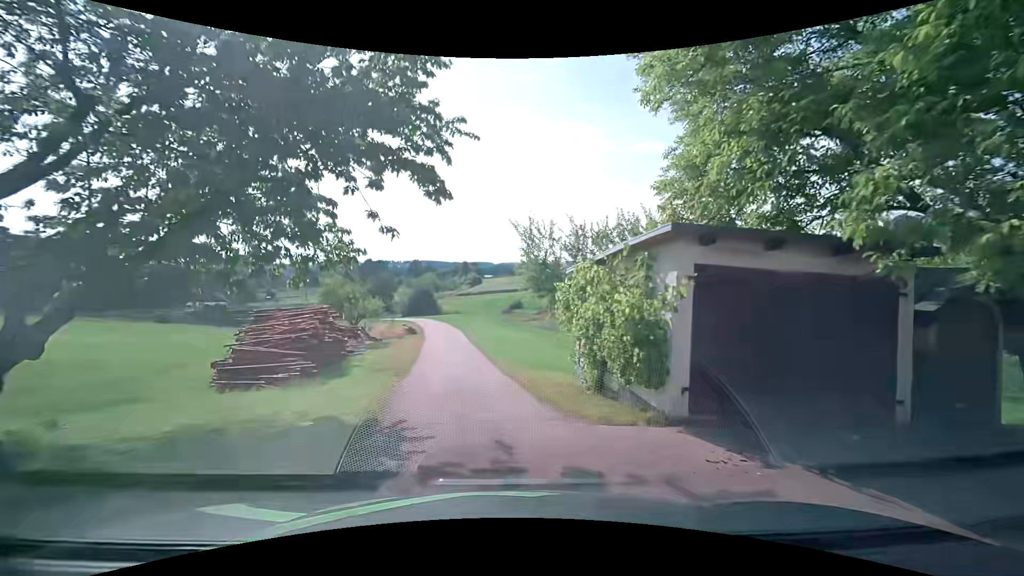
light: Day
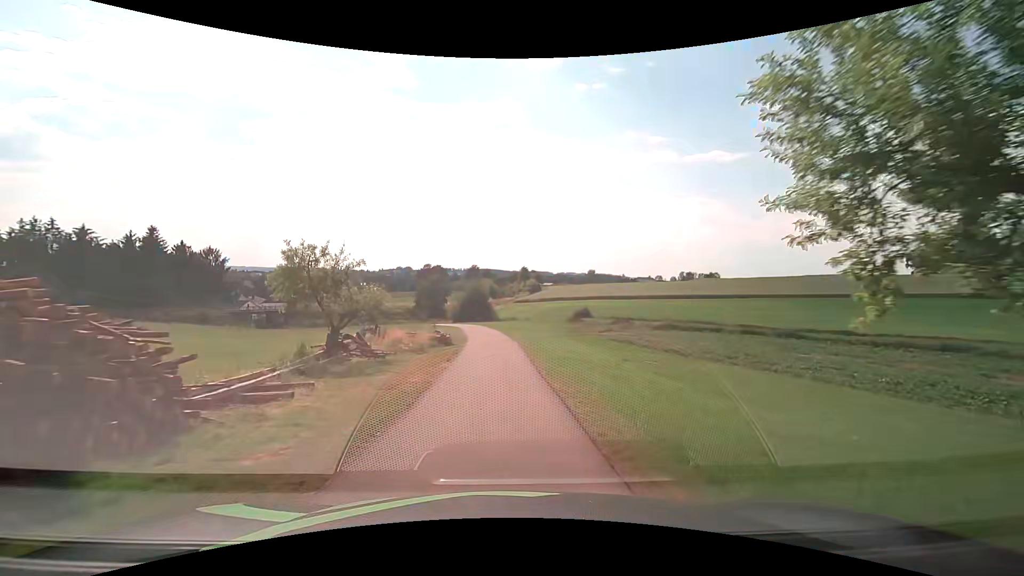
(-0.7, +13.8) m; -6°
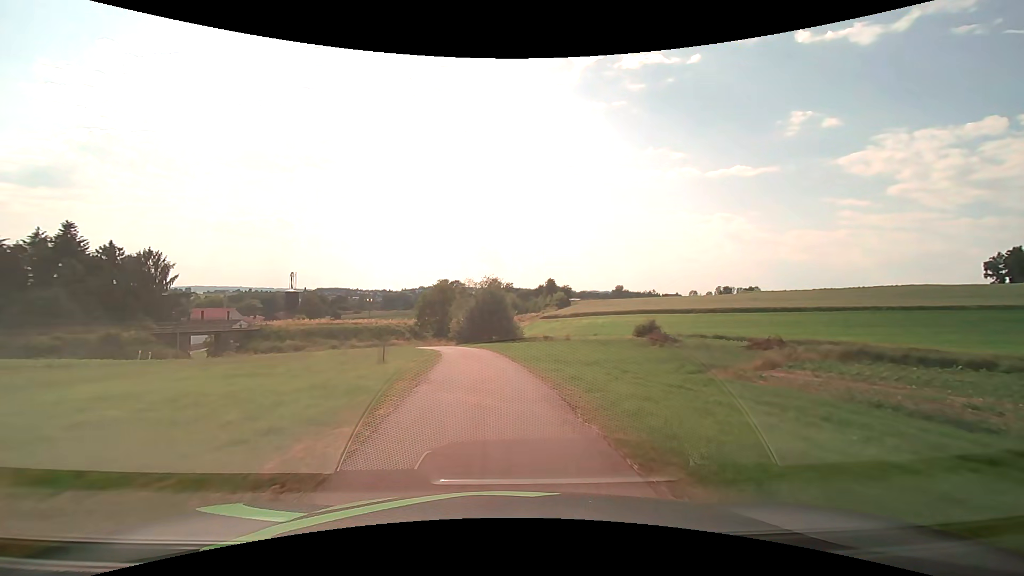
(-0.5, +28.5) m; -3°
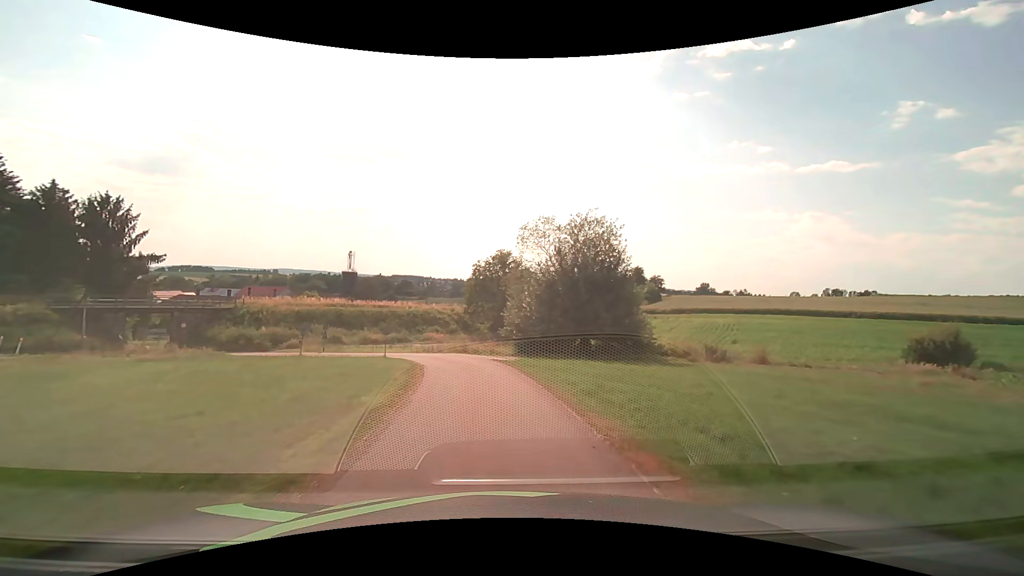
(-2.1, +30.6) m; -8°
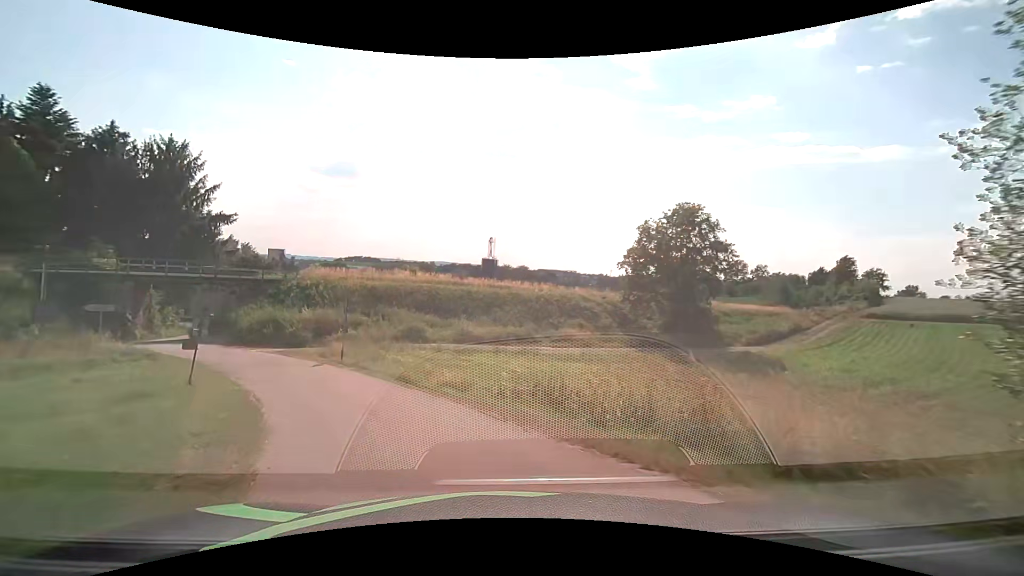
(-2.5, +23.5) m; -16°
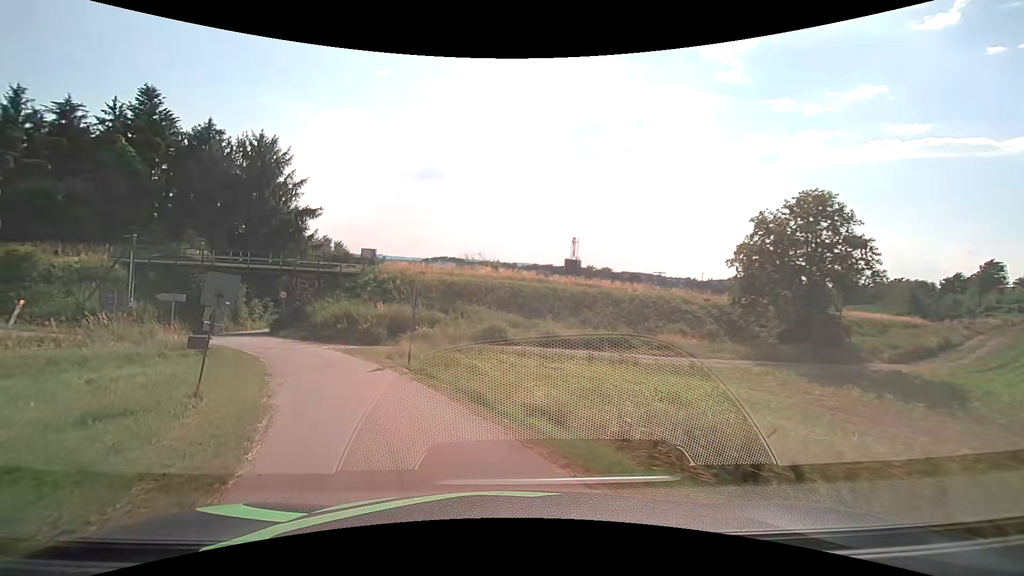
(-0.3, +3.9) m; -9°
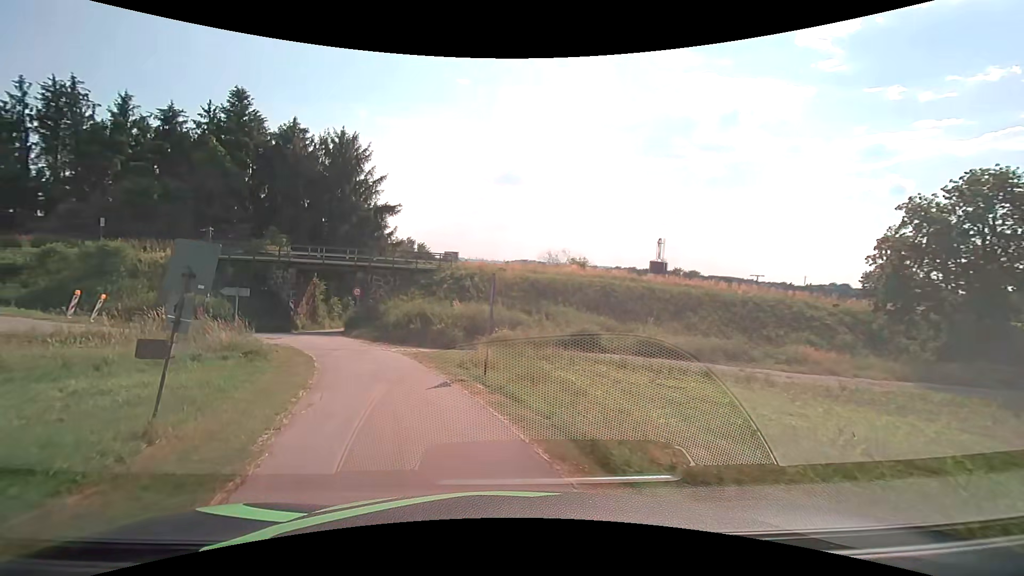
(-0.3, +3.9) m; -9°
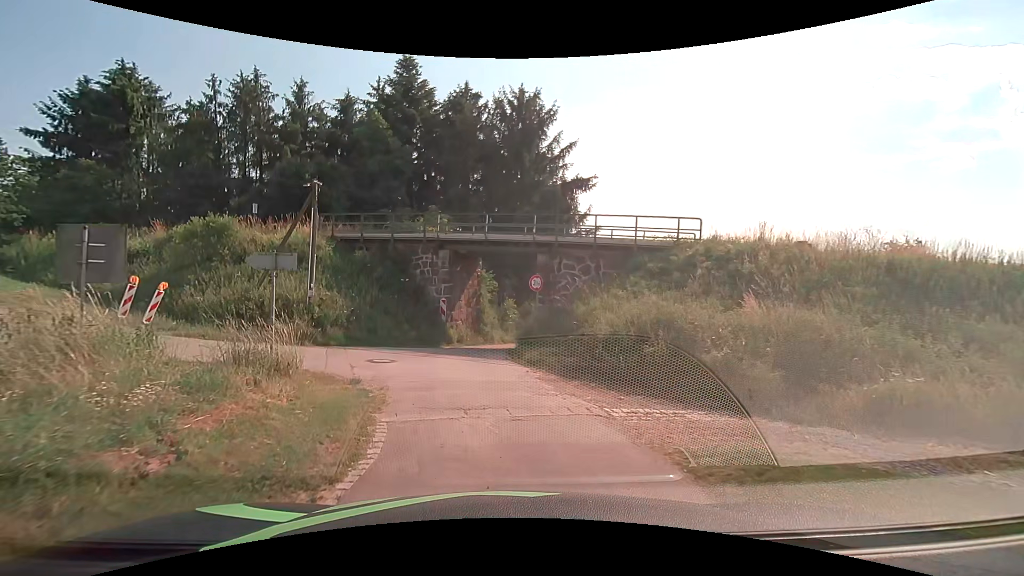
(-3.0, +13.7) m; -20°
